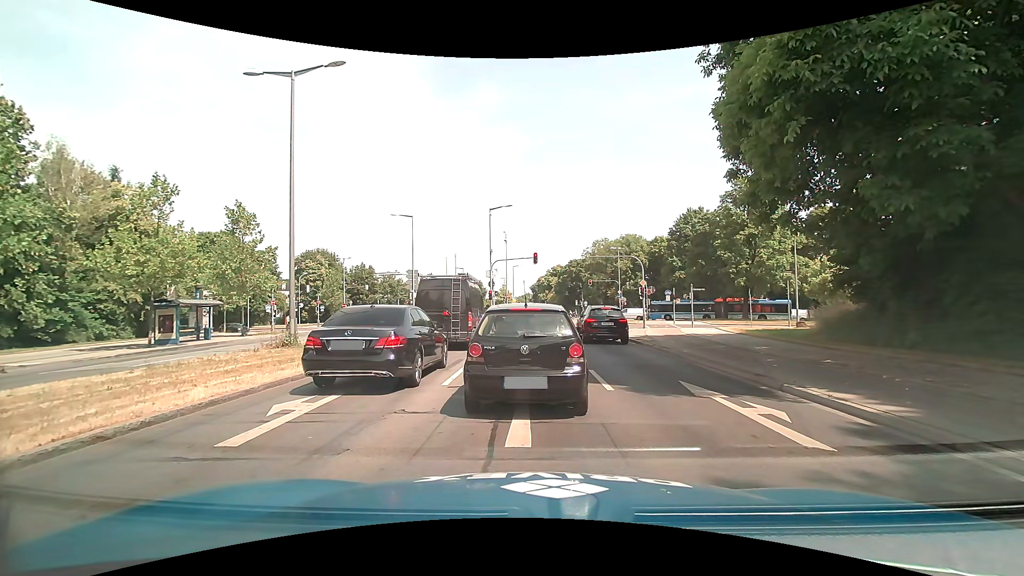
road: primary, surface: asphalt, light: Day
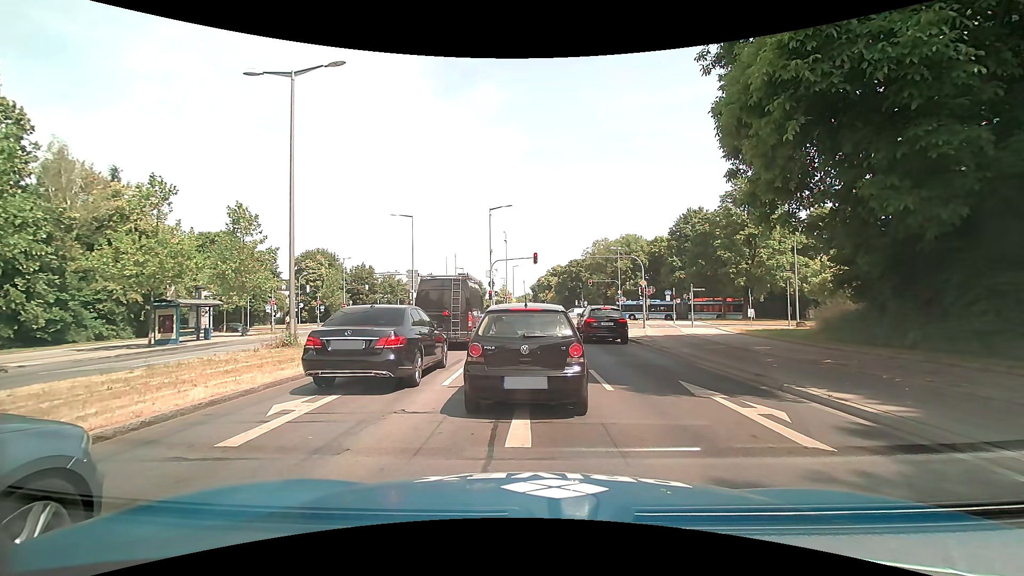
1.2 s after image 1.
(0.0, 0.0) m; 0°
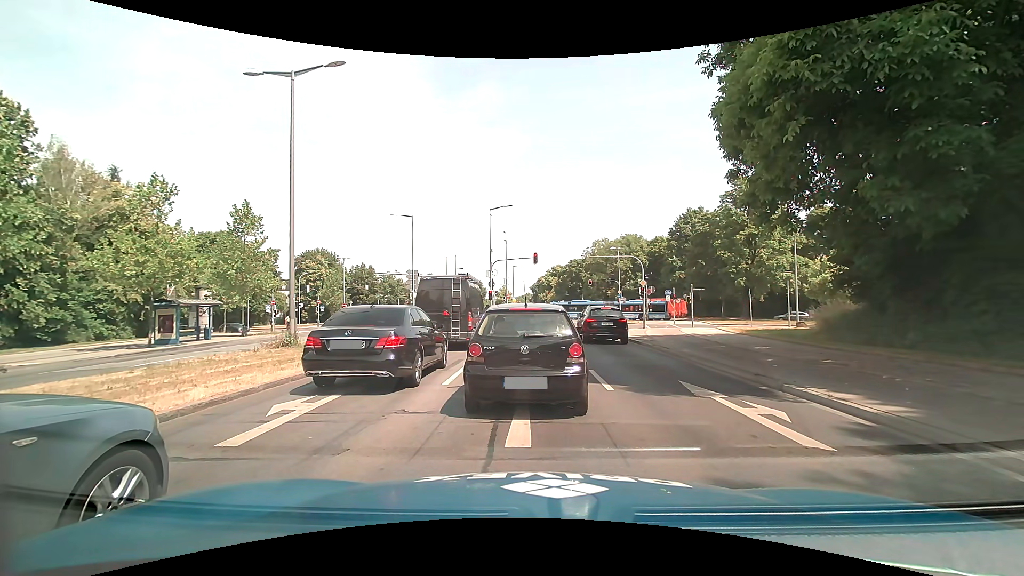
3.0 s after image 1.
(0.0, 0.0) m; 0°
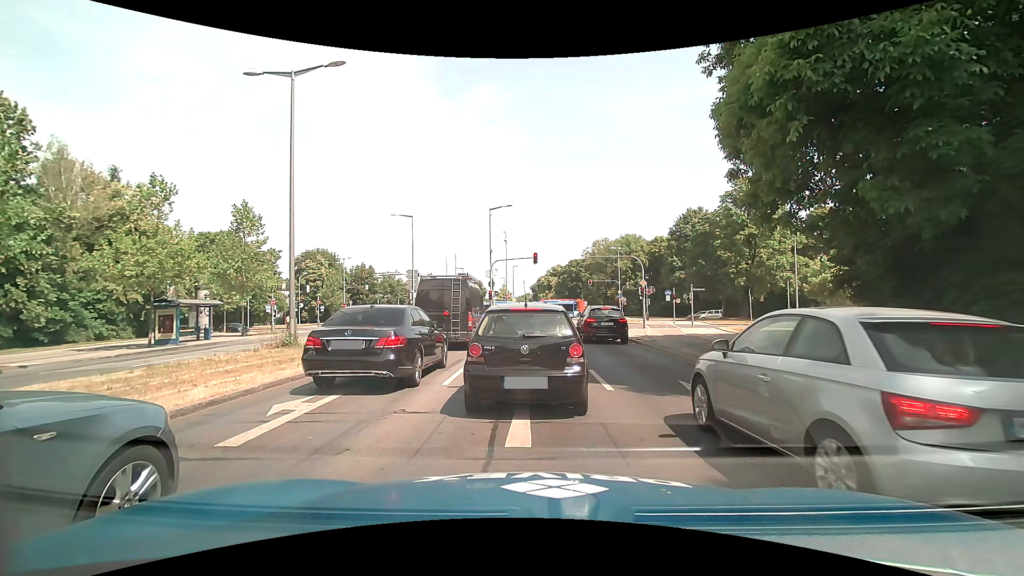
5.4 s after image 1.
(0.0, 0.0) m; 0°
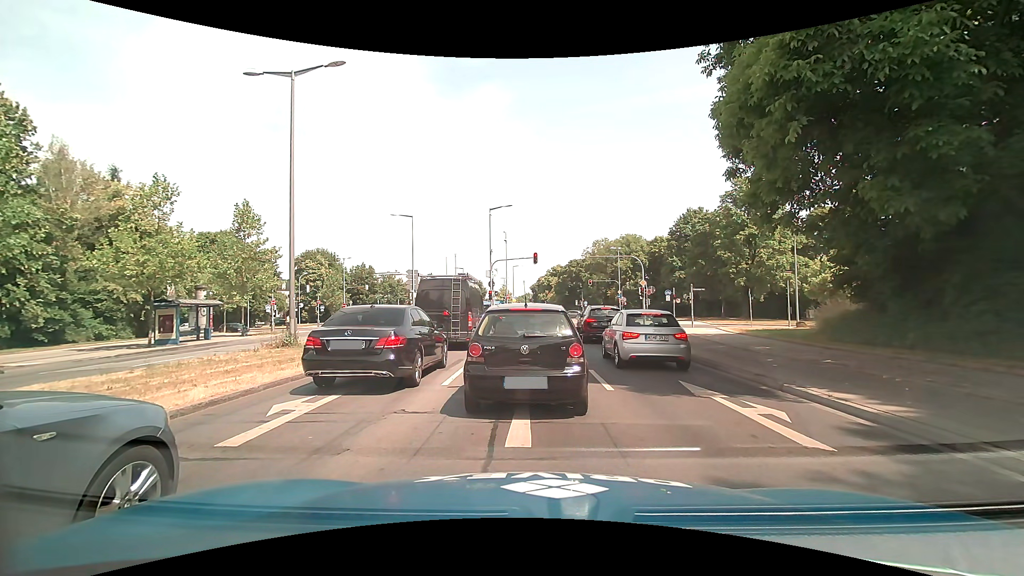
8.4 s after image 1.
(0.0, 0.0) m; 0°
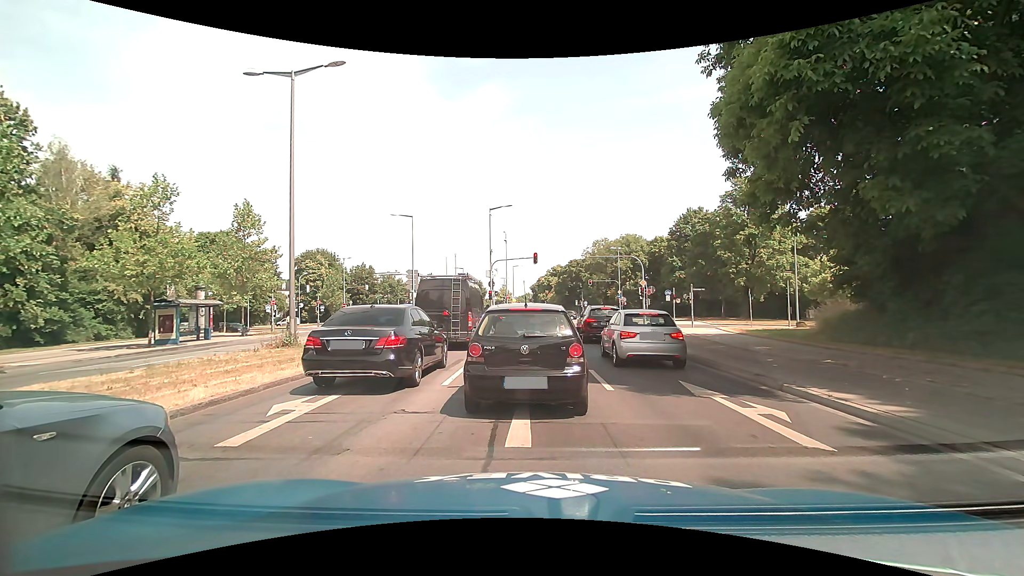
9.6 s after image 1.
(0.0, 0.0) m; 0°
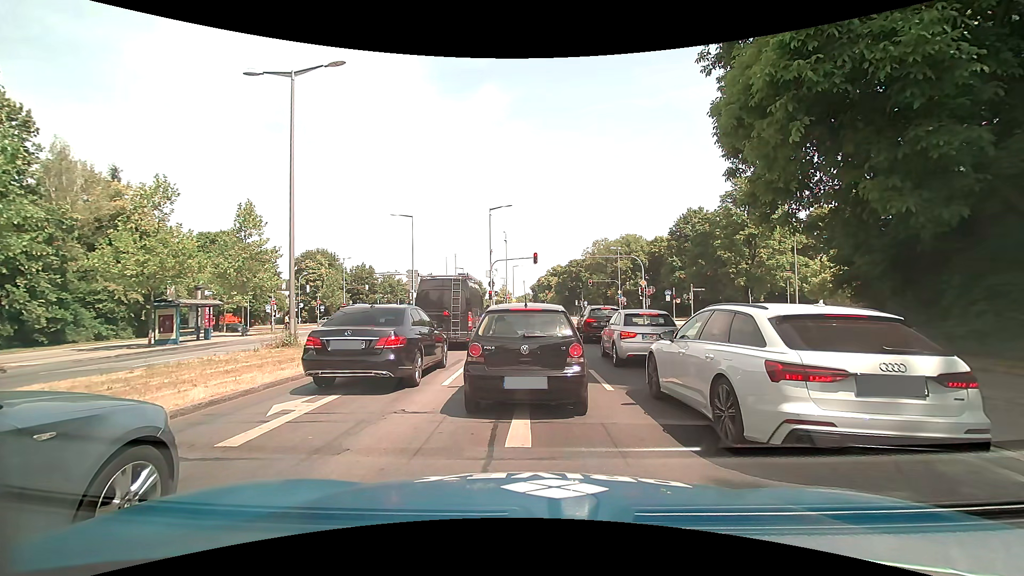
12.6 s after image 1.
(0.0, 0.0) m; 0°
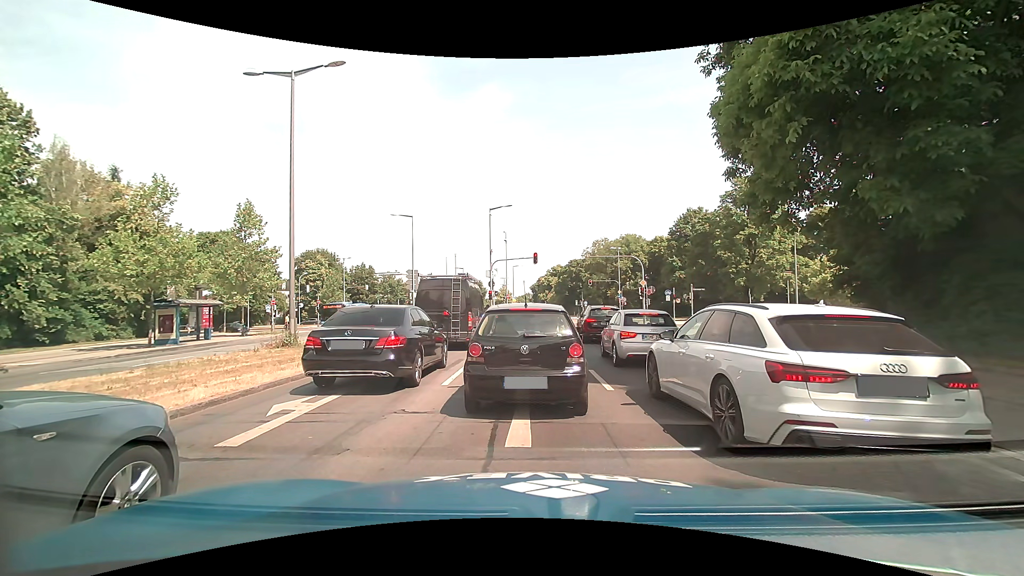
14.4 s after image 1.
(0.0, 0.0) m; 0°
